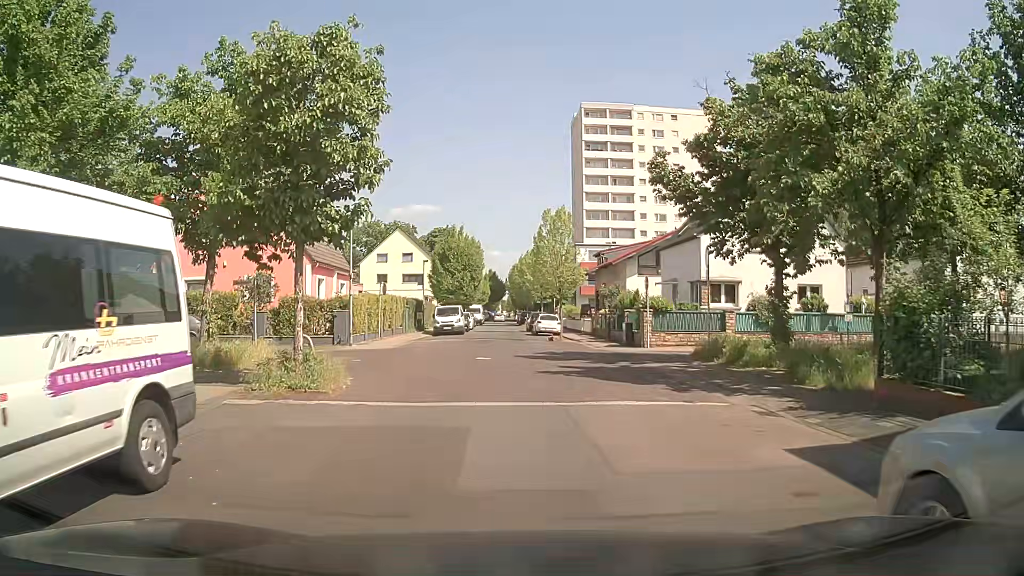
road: residential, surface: asphalt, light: Day
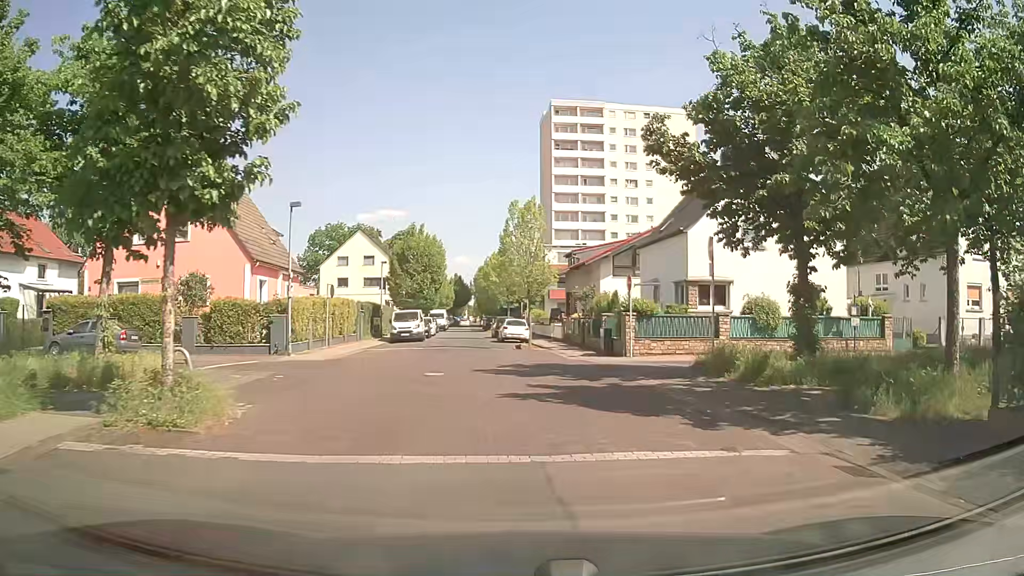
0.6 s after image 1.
(0.0, +3.6) m; +2°
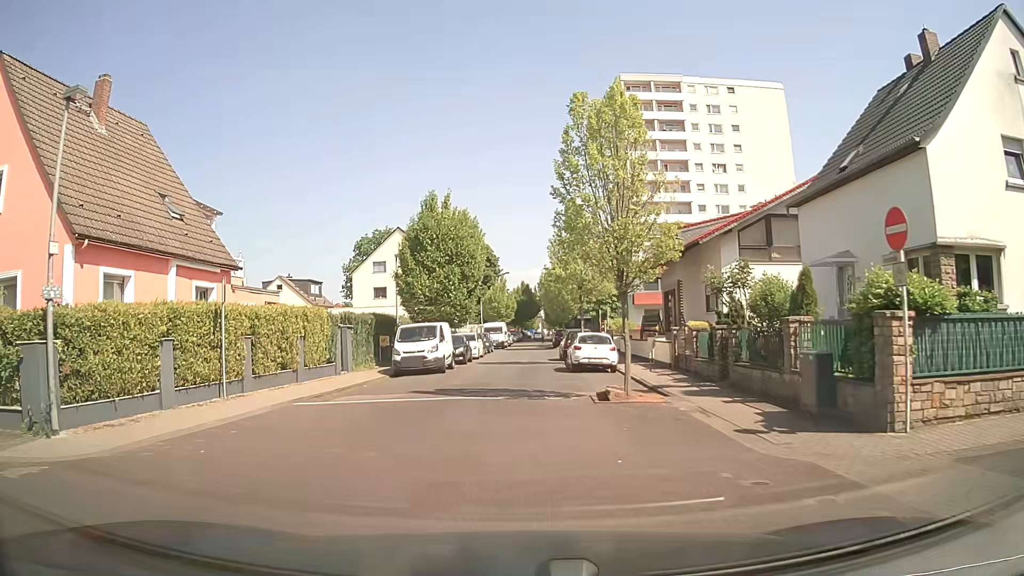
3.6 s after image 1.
(0.0, +15.9) m; -6°
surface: paving_stones
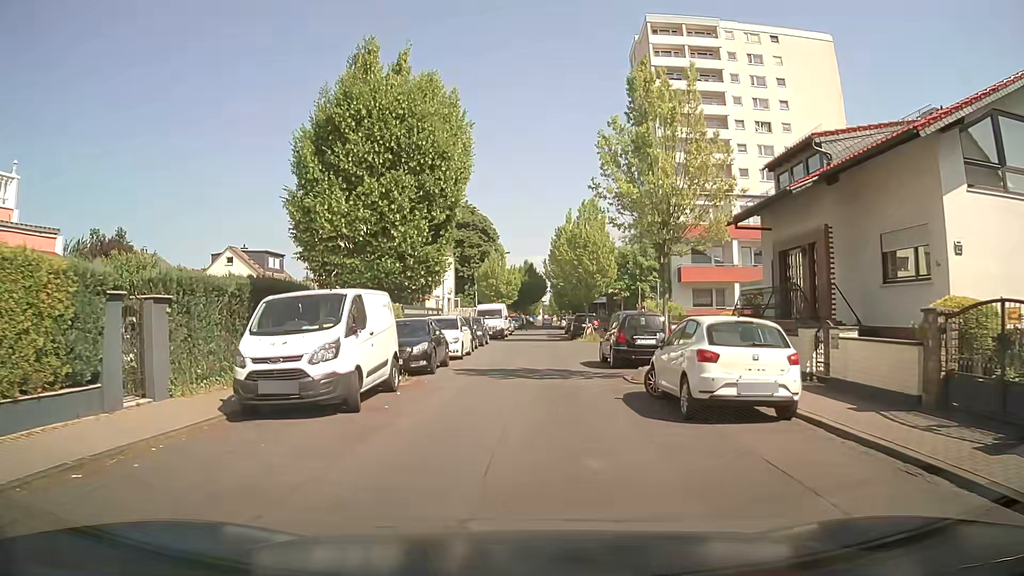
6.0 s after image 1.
(-0.4, +15.7) m; -1°
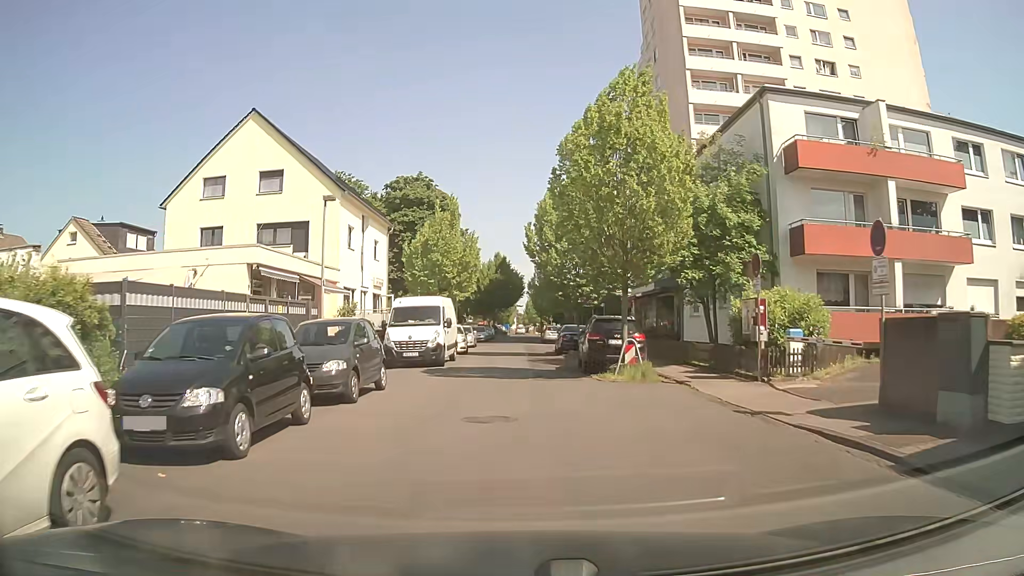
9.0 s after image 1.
(+1.0, +22.9) m; +3°
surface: asphalt
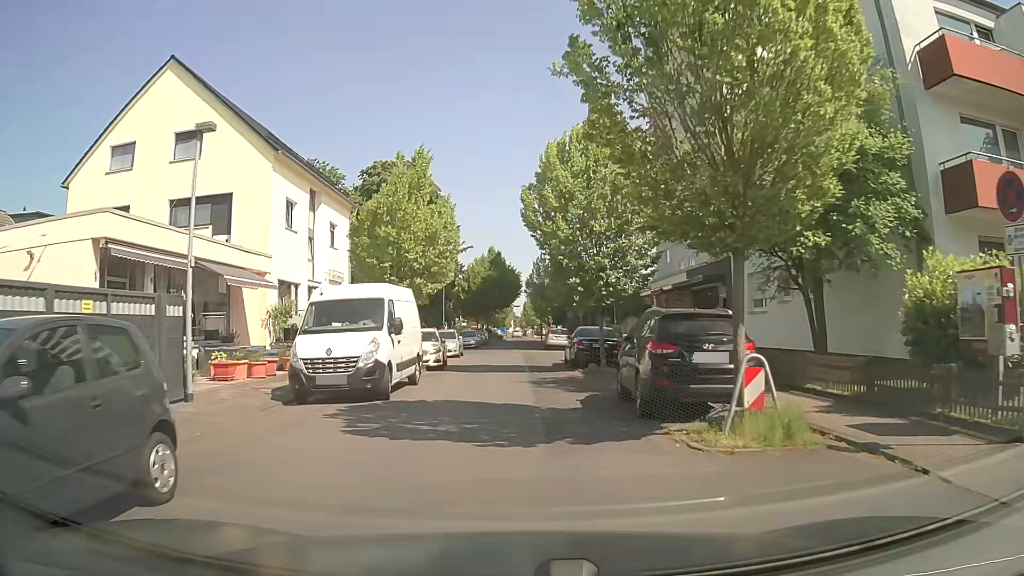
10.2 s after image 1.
(0.0, +9.4) m; 0°
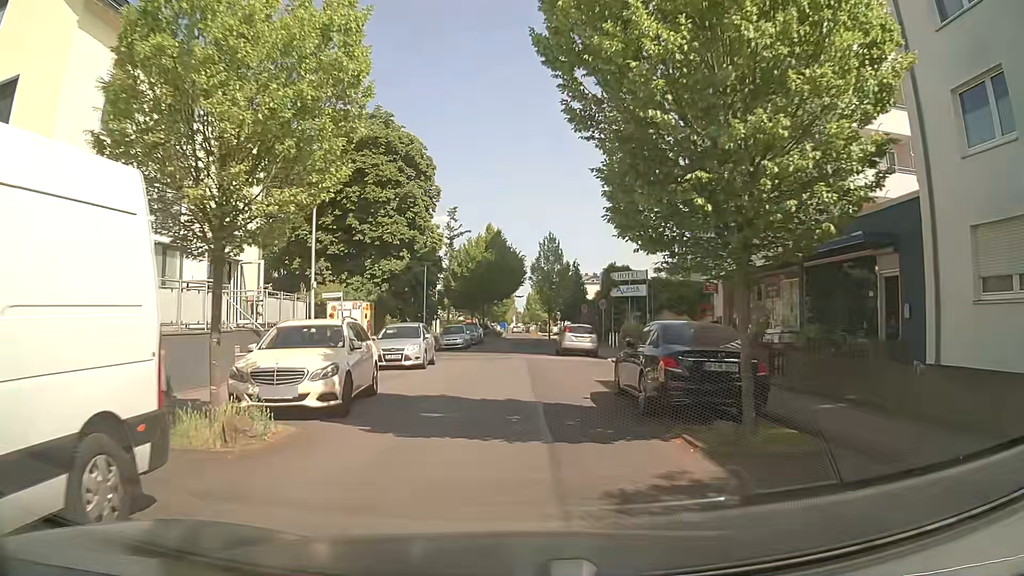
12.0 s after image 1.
(-0.2, +13.5) m; 0°
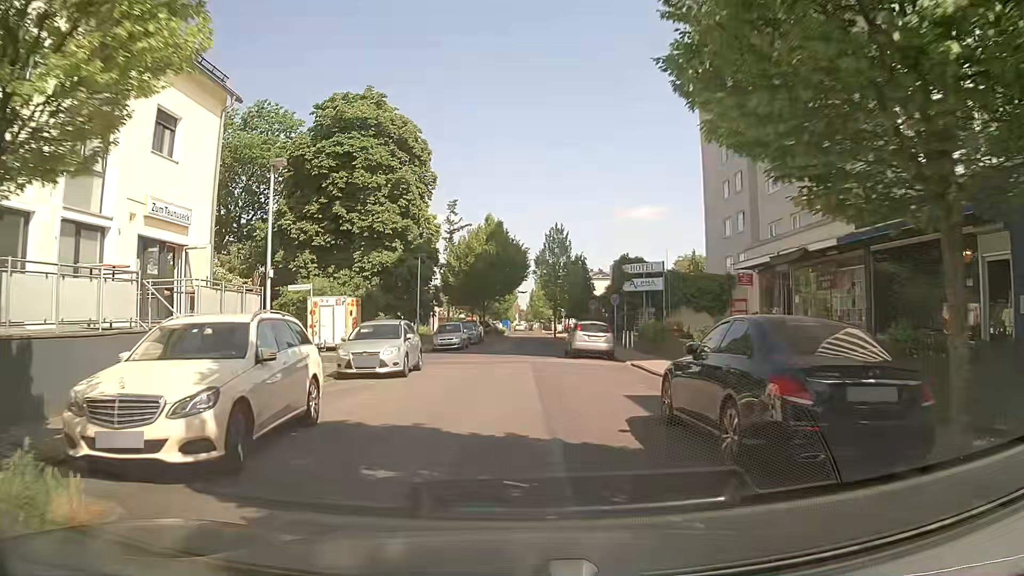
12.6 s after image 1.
(0.0, +4.2) m; 0°
